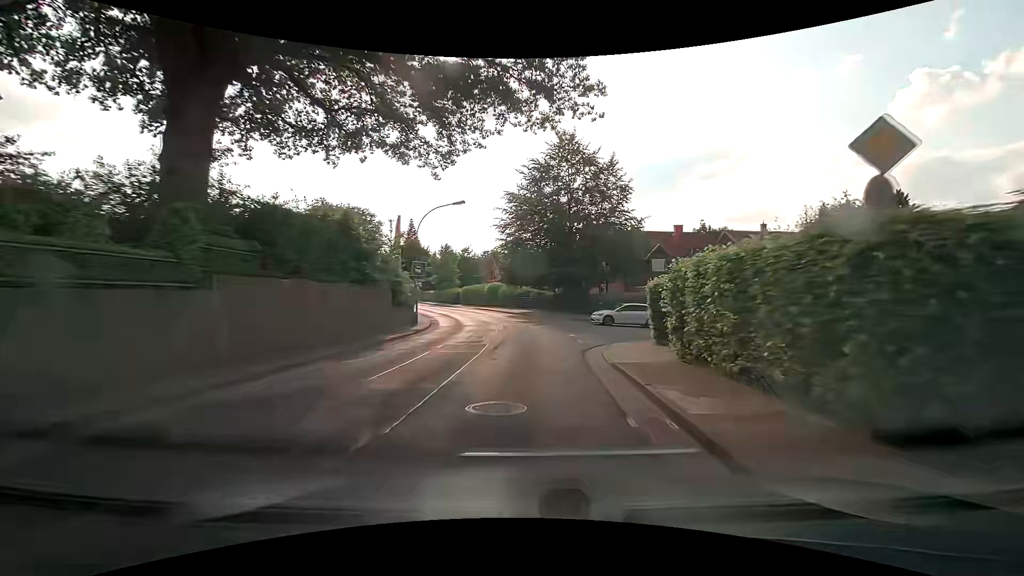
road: residential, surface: asphalt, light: Day
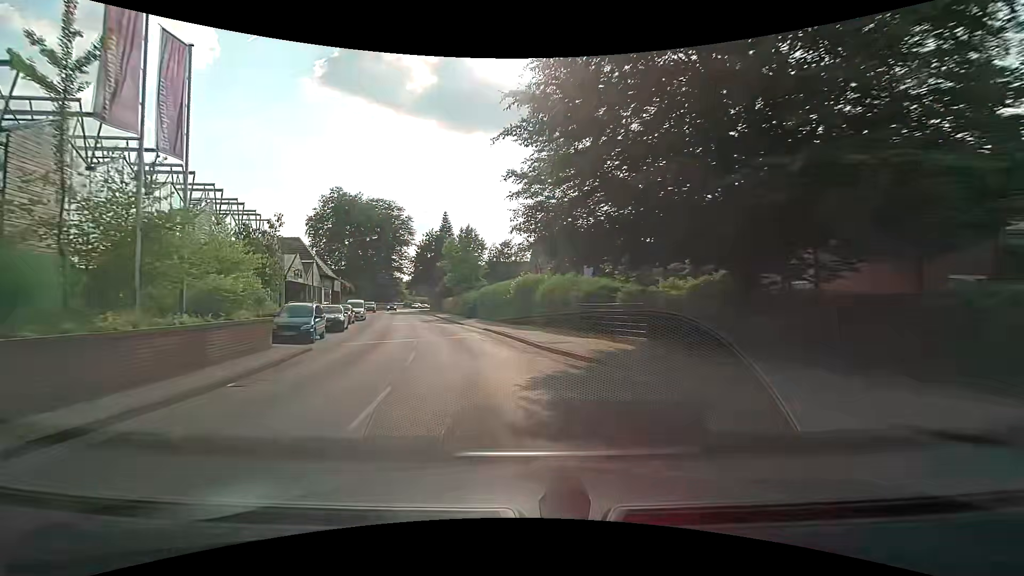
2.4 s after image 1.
(-0.4, +30.9) m; -6°
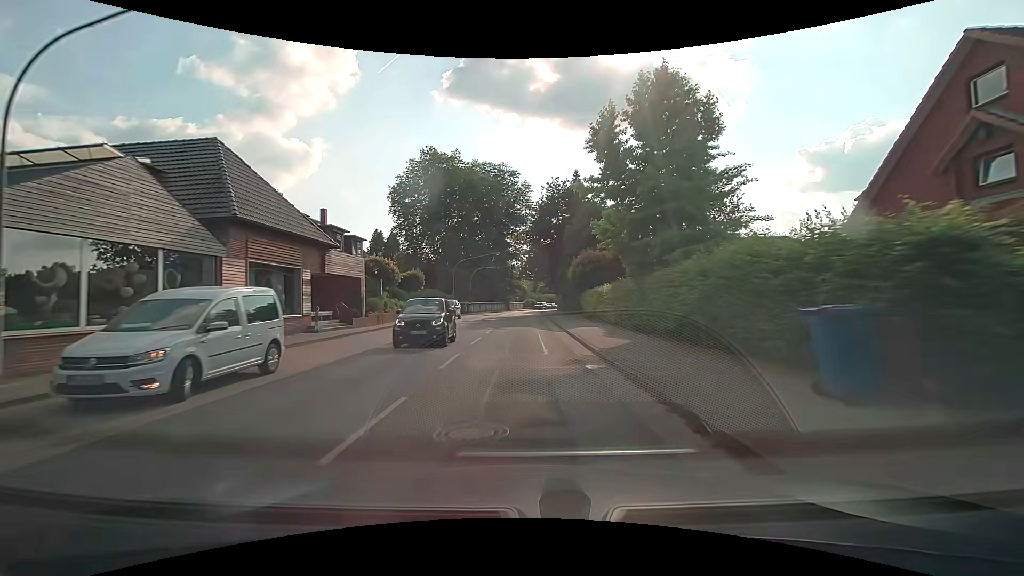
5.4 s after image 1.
(-6.5, +37.1) m; -14°
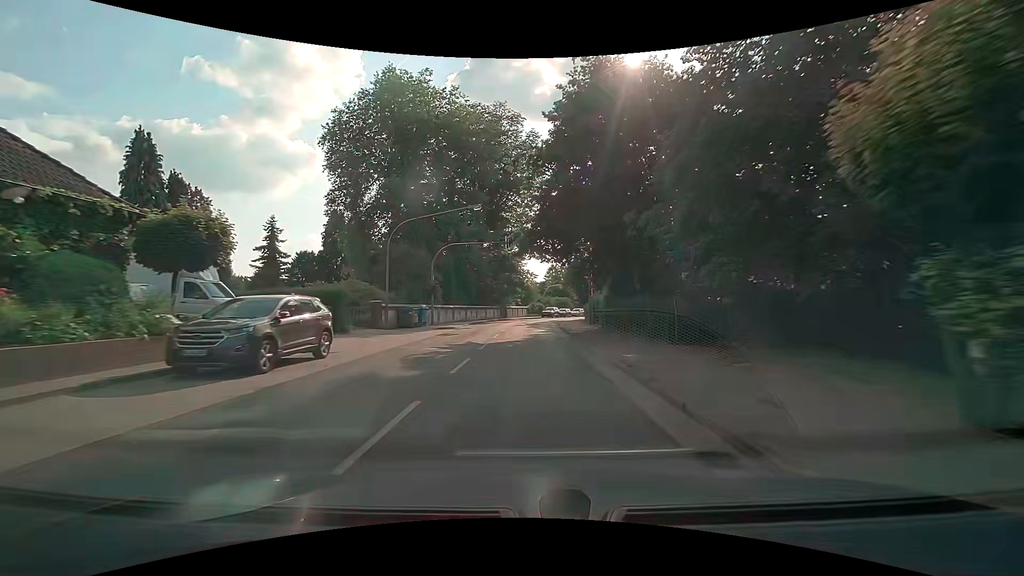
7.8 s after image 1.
(-0.5, +30.3) m; -1°
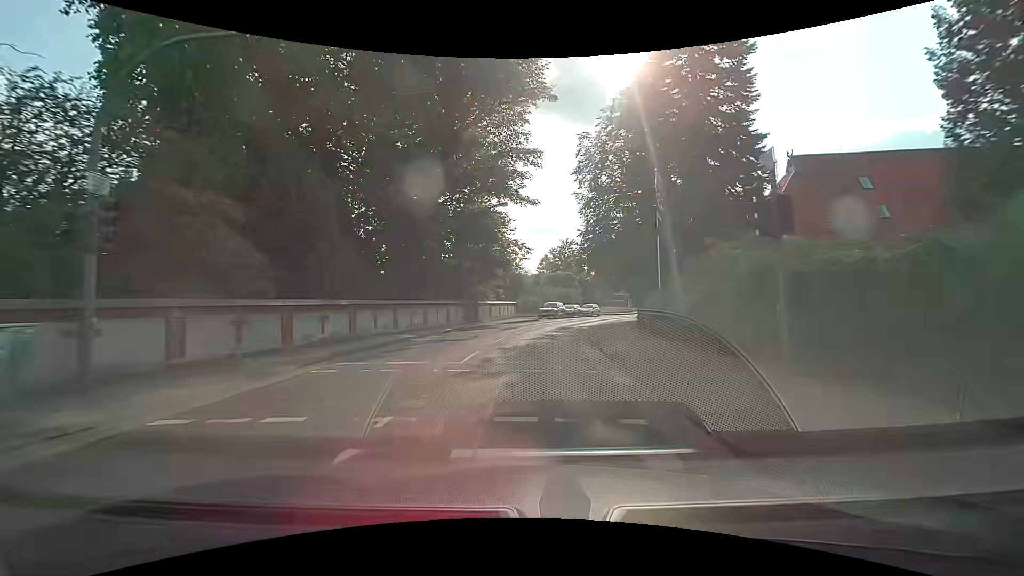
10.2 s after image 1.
(+0.3, +28.3) m; 0°
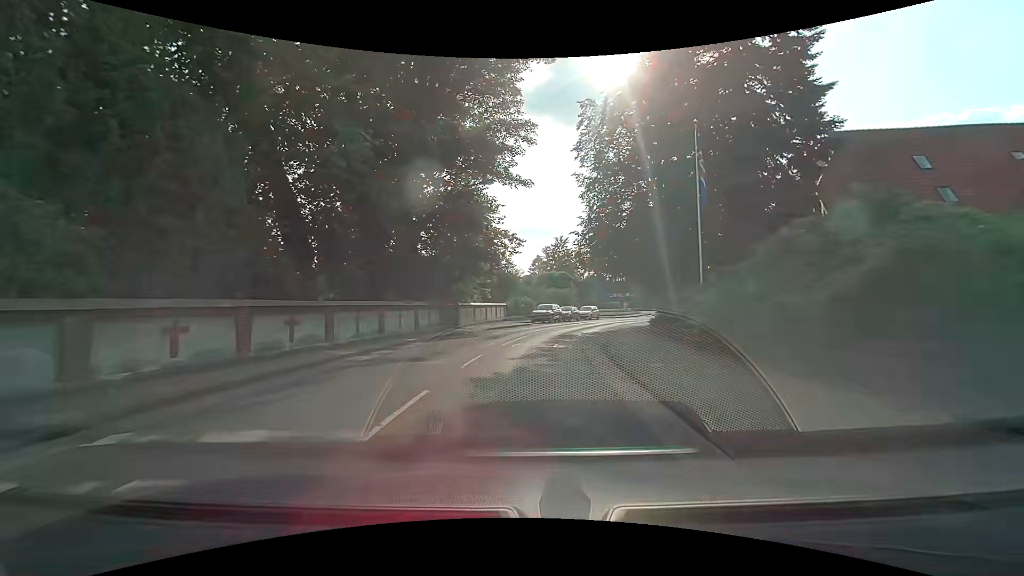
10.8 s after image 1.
(+0.2, +6.4) m; +2°
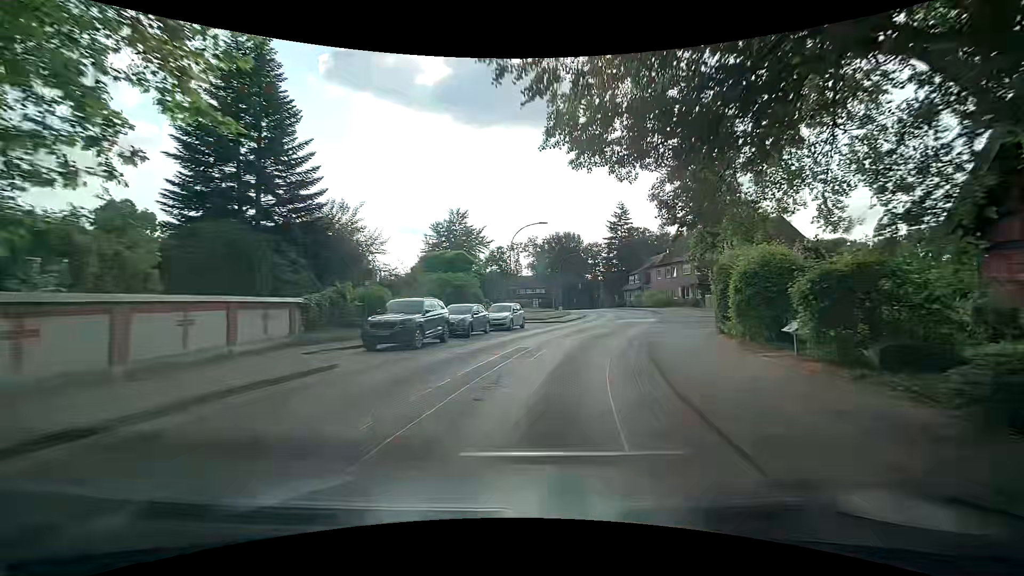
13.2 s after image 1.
(+2.2, +27.7) m; +11°
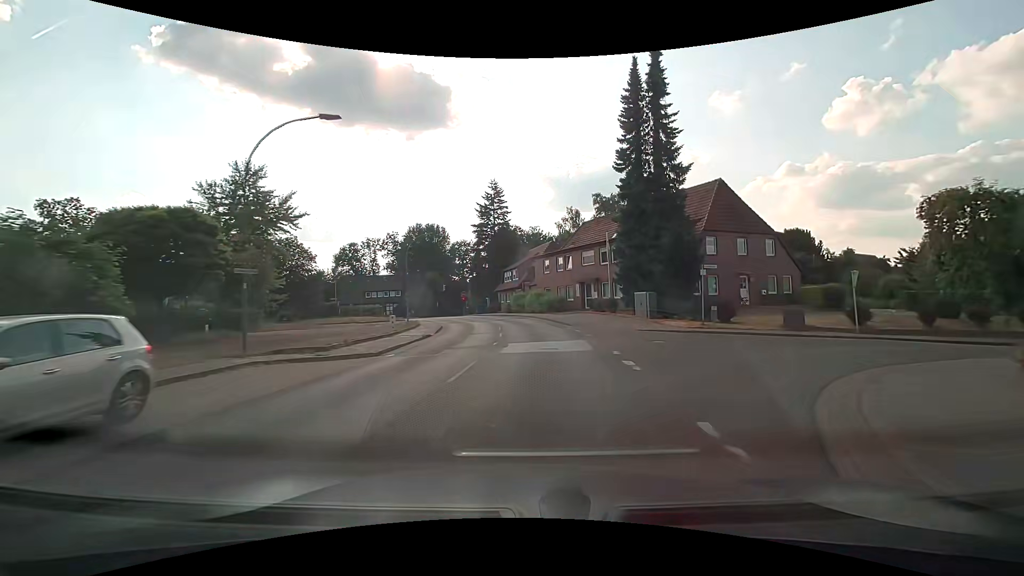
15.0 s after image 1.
(+3.1, +21.7) m; +15°
(0, +10) (0, +20) (0, +30) (-2, +40) (-5, +49) (-8, +59) (-11, +68) (-14, +78) (-21, +85) (-31, +84) m
